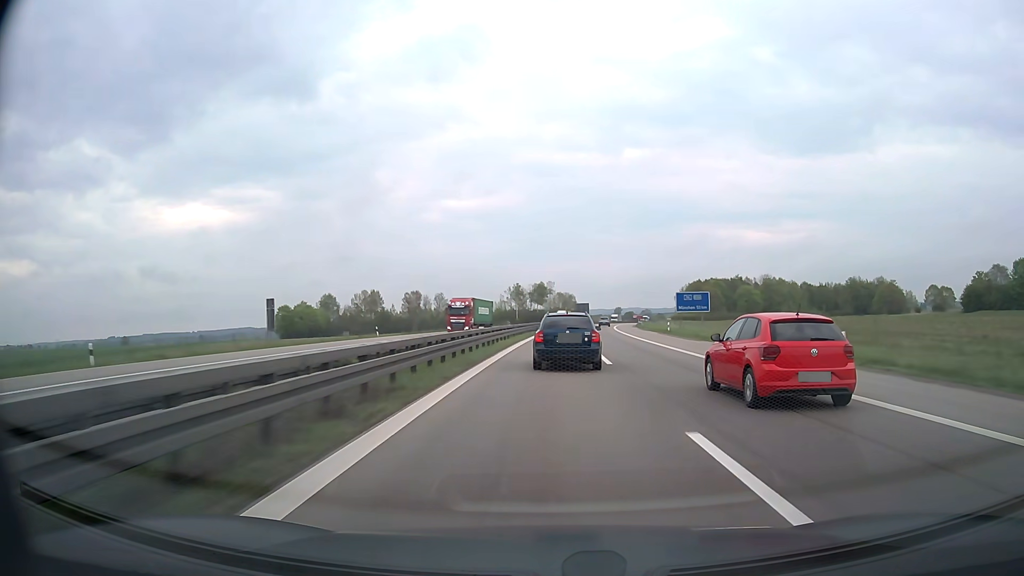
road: motorway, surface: asphalt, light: Day
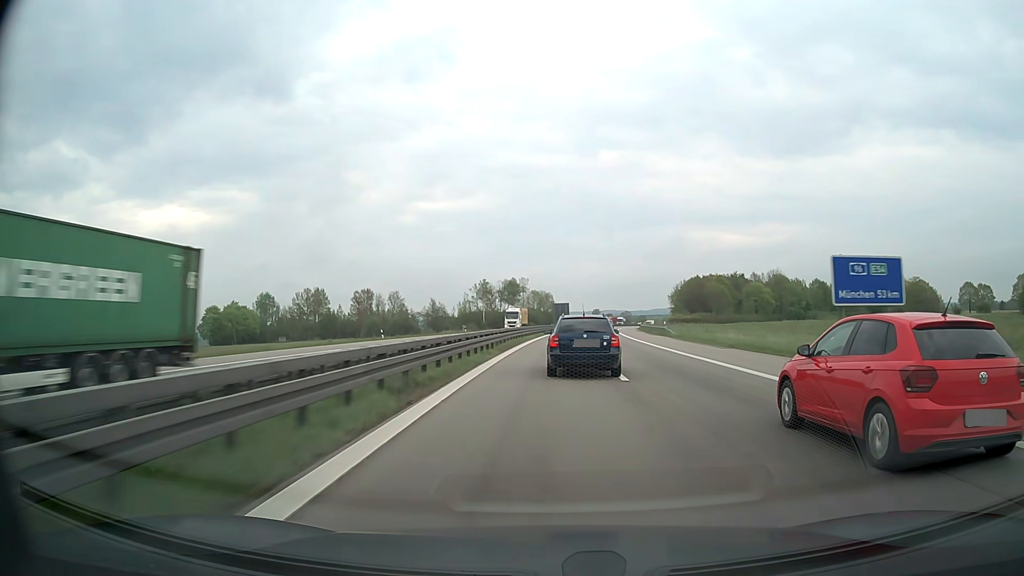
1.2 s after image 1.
(+0.7, +41.1) m; +2°
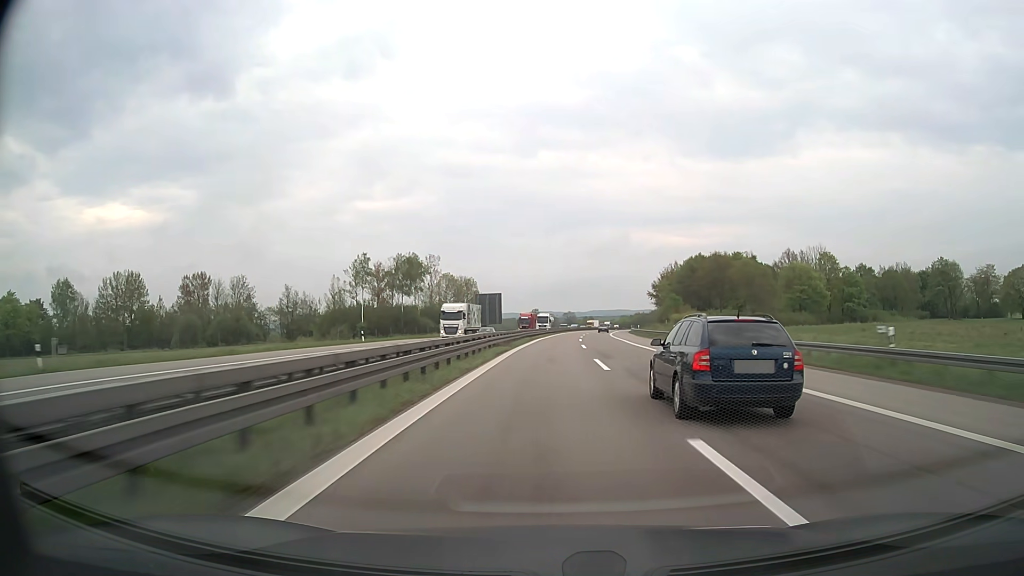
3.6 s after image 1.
(+3.7, +86.2) m; +5°
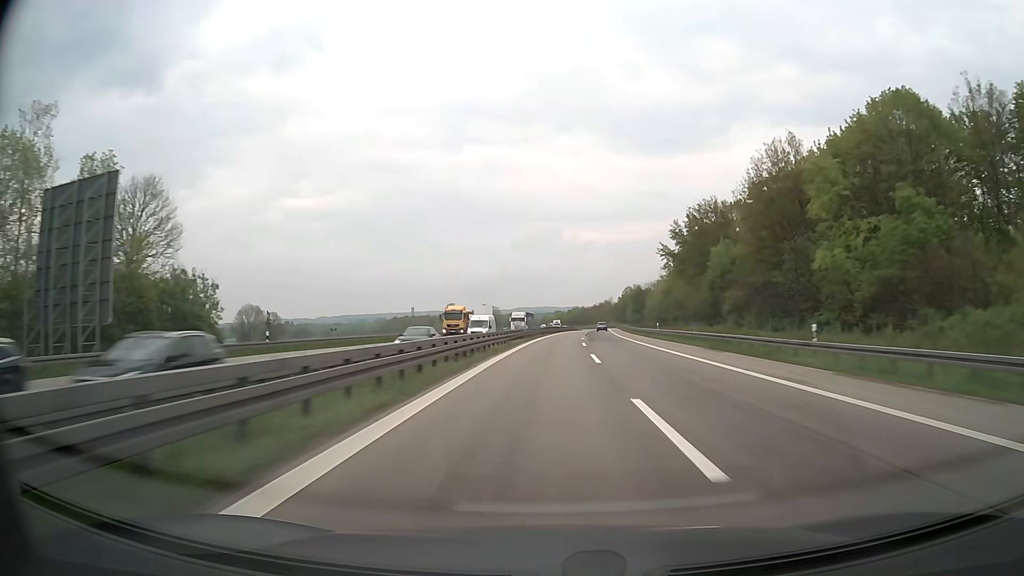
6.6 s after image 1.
(+6.3, +118.0) m; +6°
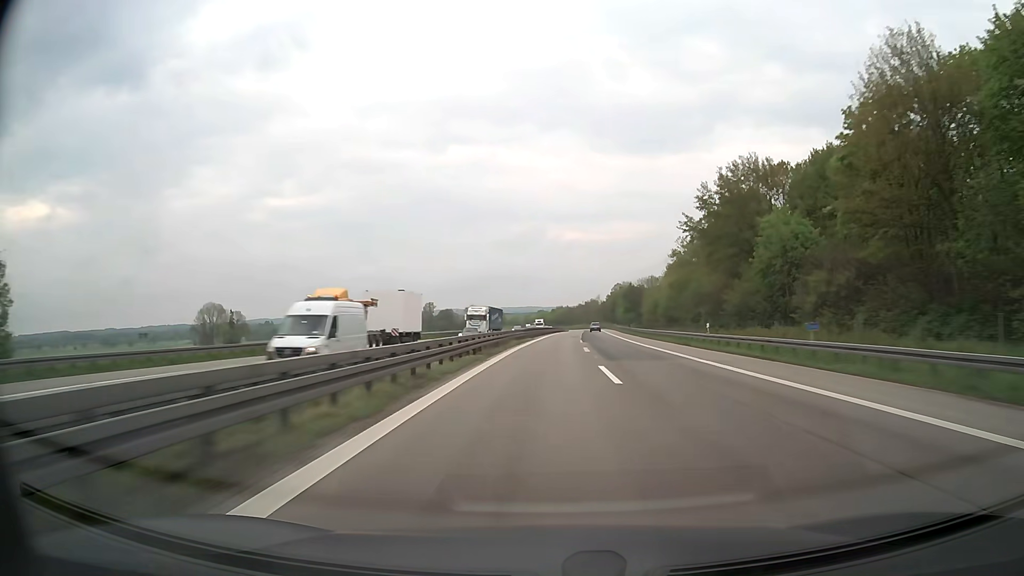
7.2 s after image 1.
(+0.3, +24.9) m; +2°
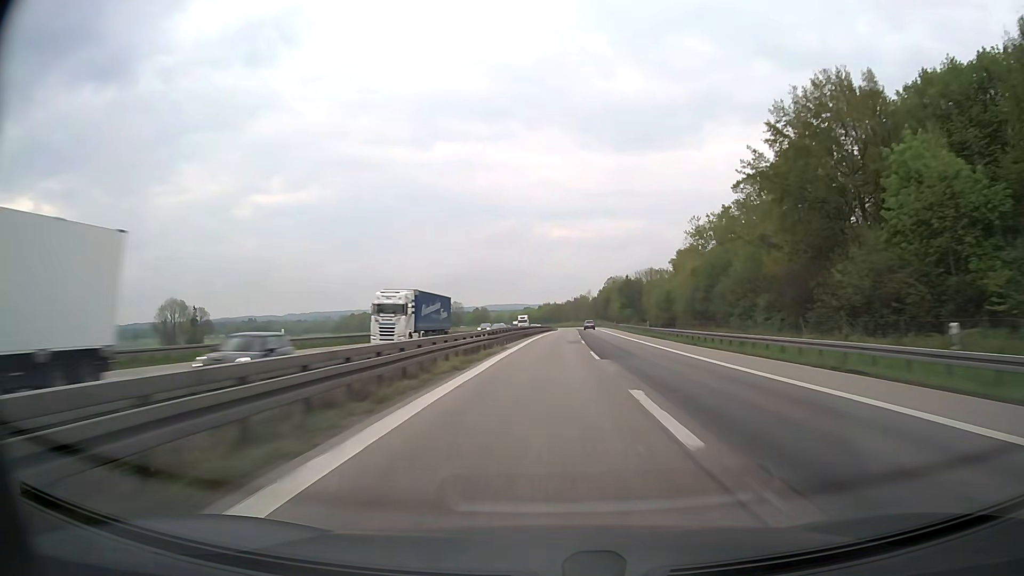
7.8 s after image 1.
(+0.2, +25.3) m; +1°
(0, +10) (0, +20) (0, +30) (+1, +40) (+1, +50) (+1, +60) (+1, +70) (+2, +80) (+2, +90) (+3, +100) m
